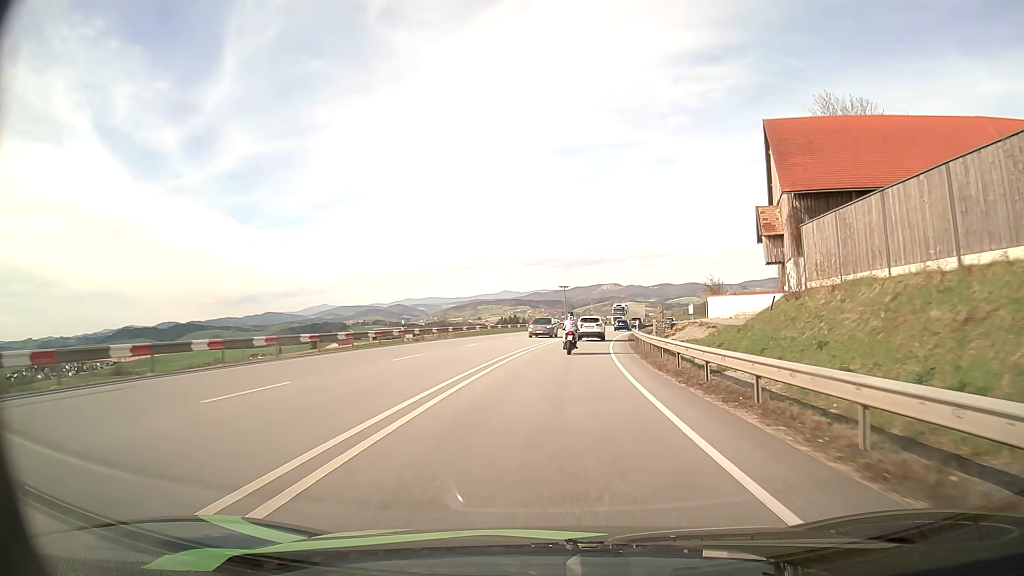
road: primary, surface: asphalt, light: Day
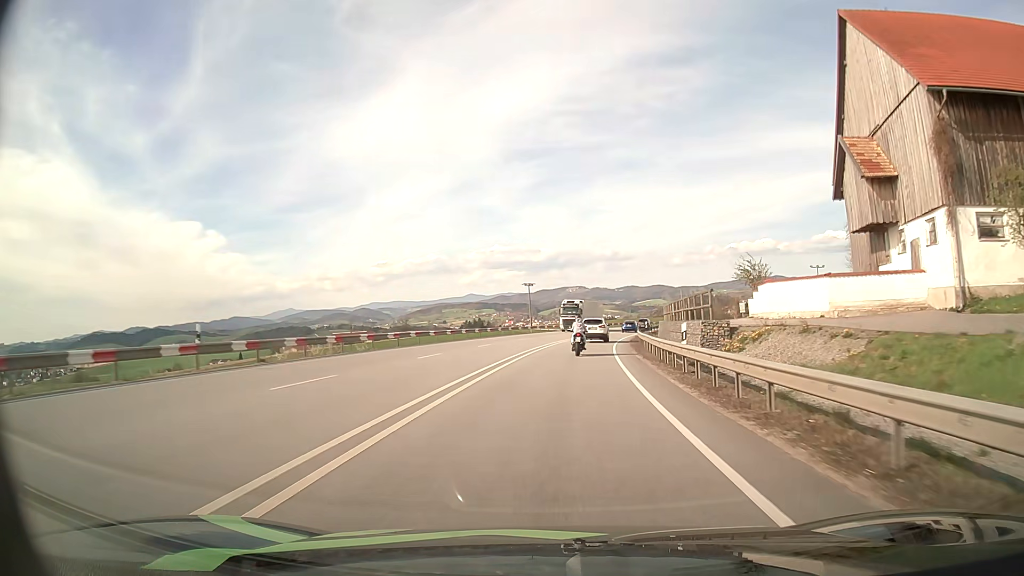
(+0.6, +21.3) m; +3°
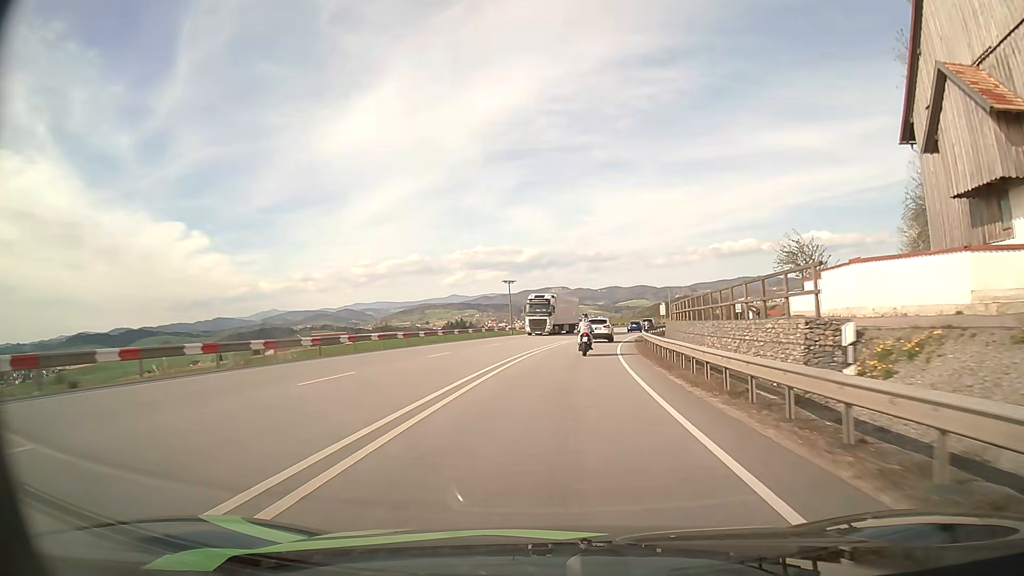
(+0.2, +10.9) m; +2°
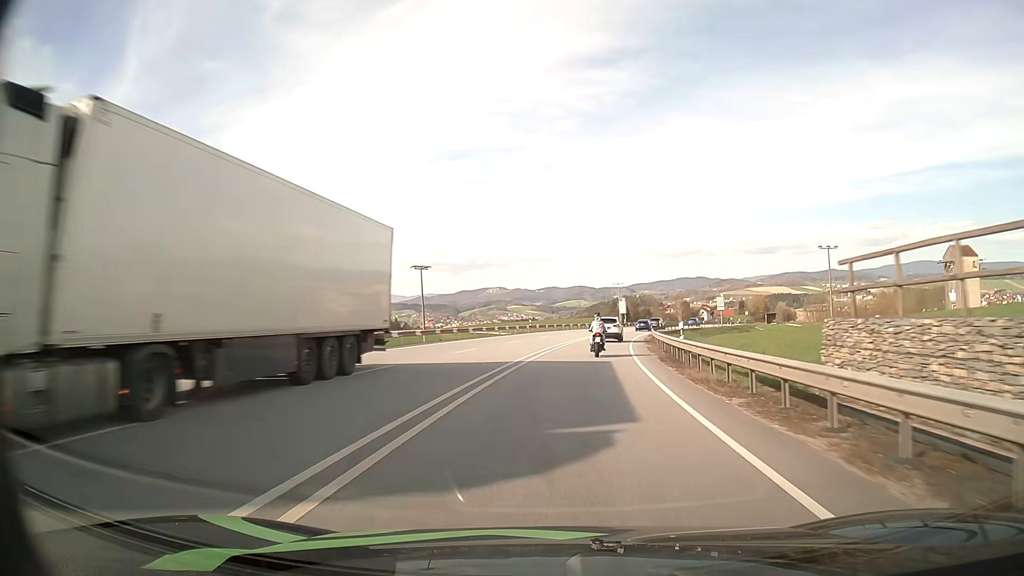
(+1.5, +33.4) m; +5°
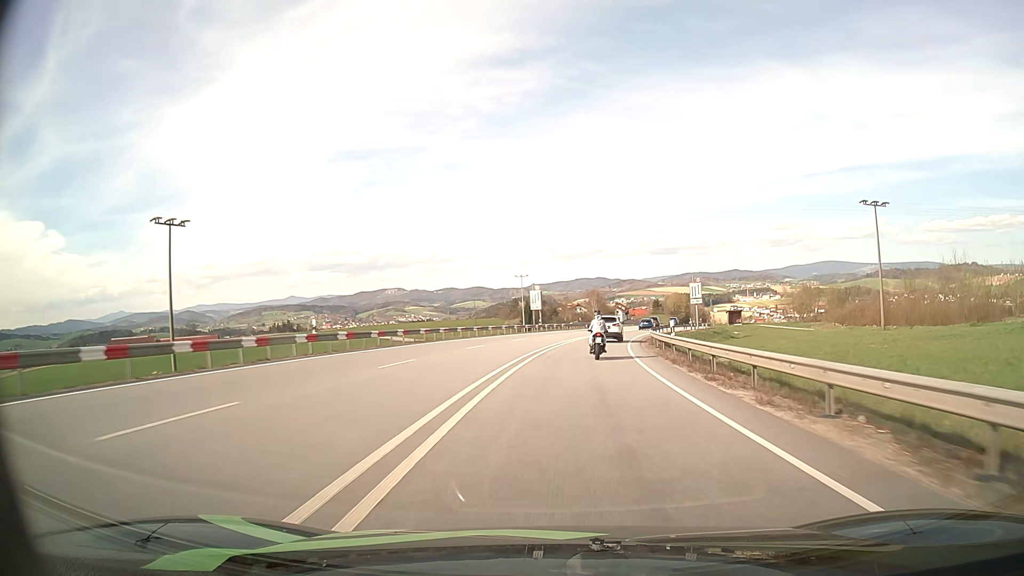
(+3.1, +45.6) m; +8°
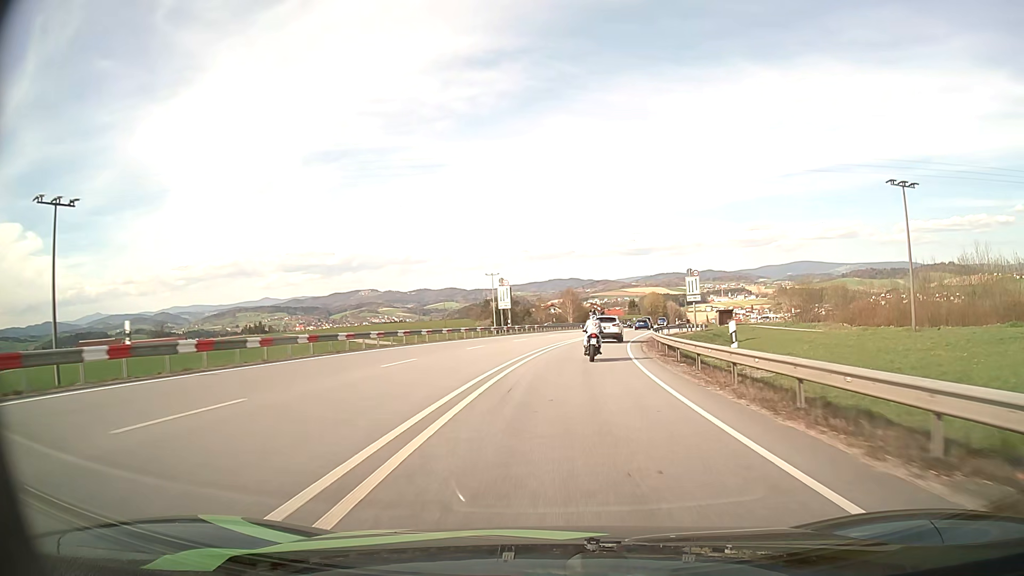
(+0.2, +11.3) m; +2°
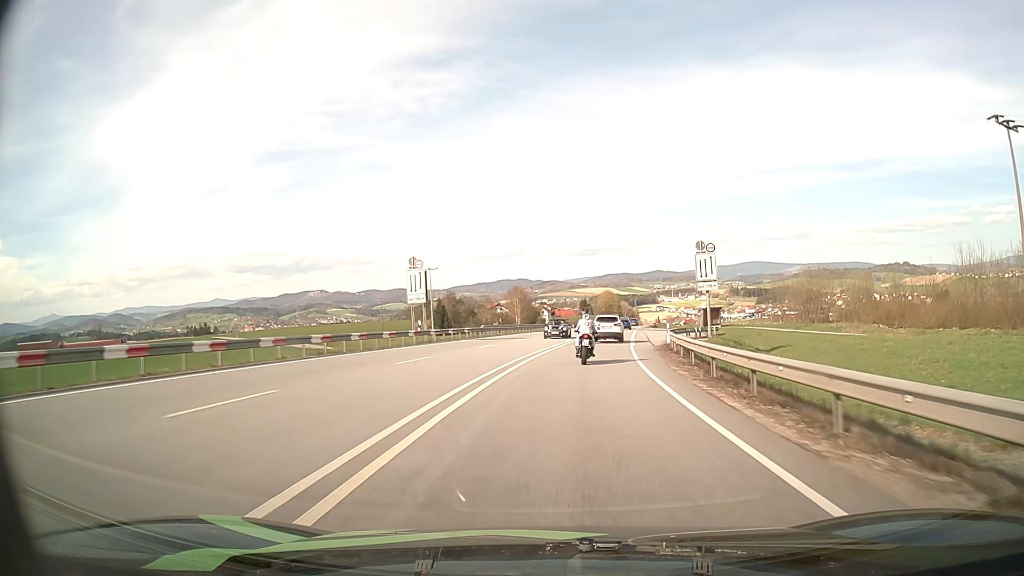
(+0.8, +22.4) m; +4°
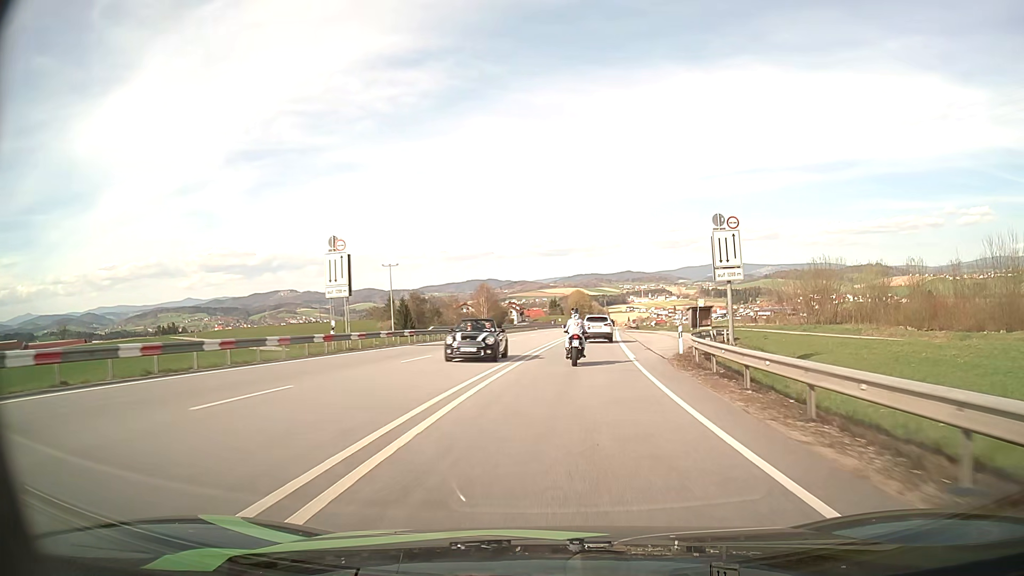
(+0.2, +11.0) m; +3°
(0, +10) (+1, +20) (+1, +30) (+2, +40) (+3, +50) (+4, +60) (+5, +70) (+6, +80) (+7, +90) (+8, +100) m
